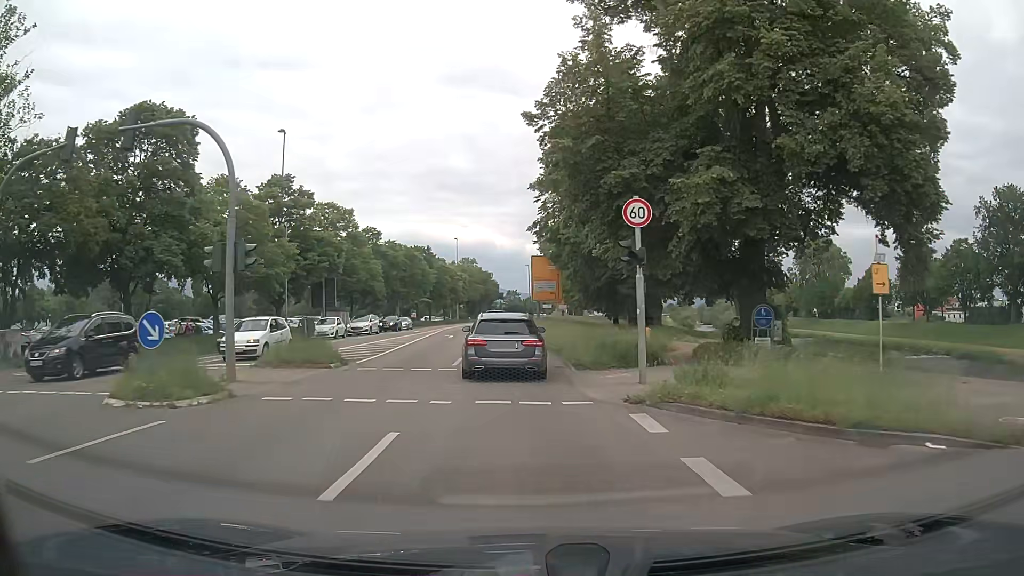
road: primary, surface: asphalt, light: Day
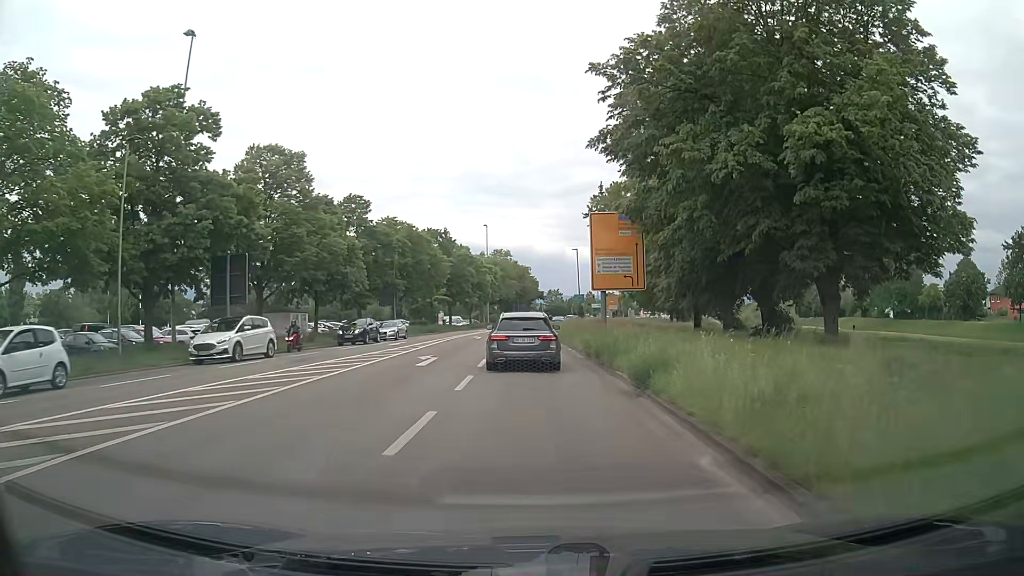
(-1.1, +24.8) m; -4°
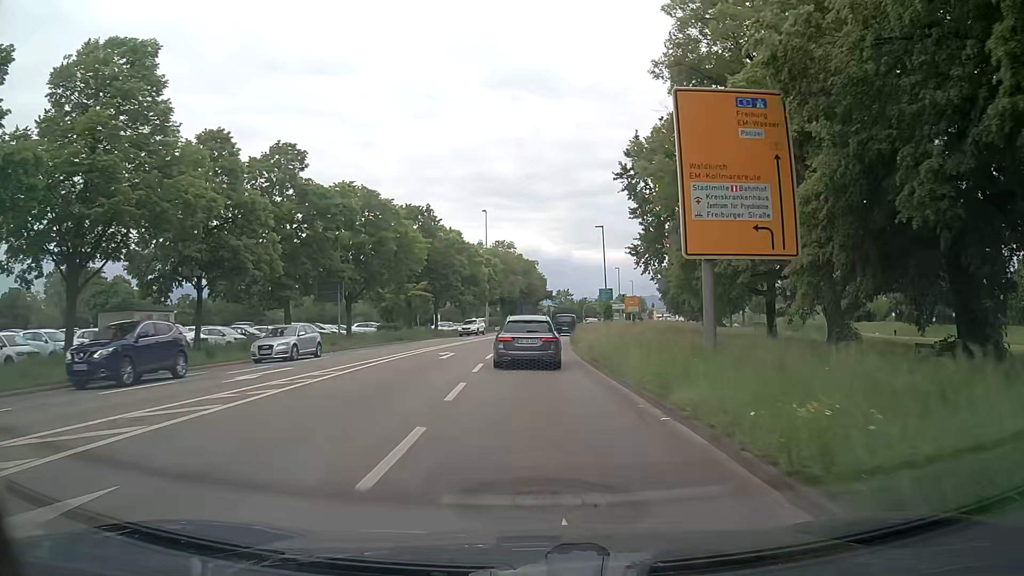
(-0.2, +19.4) m; -1°
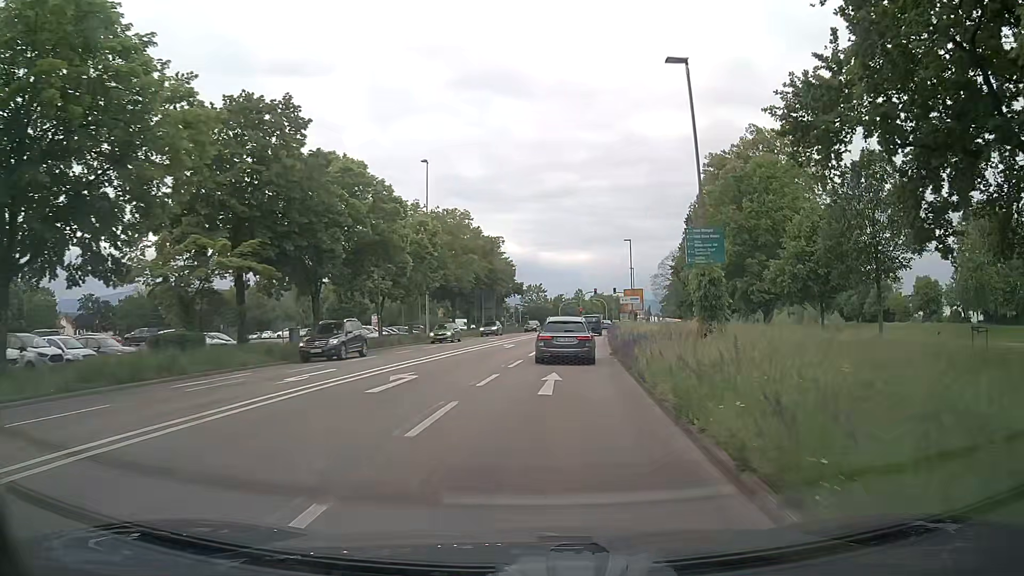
(+0.3, +33.8) m; +3°
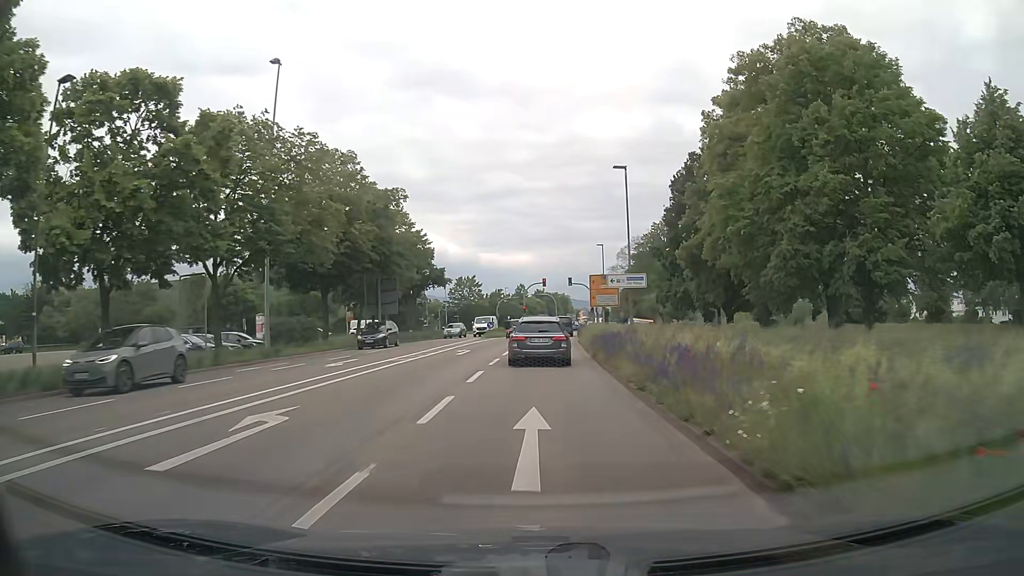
(+1.8, +28.7) m; +6°
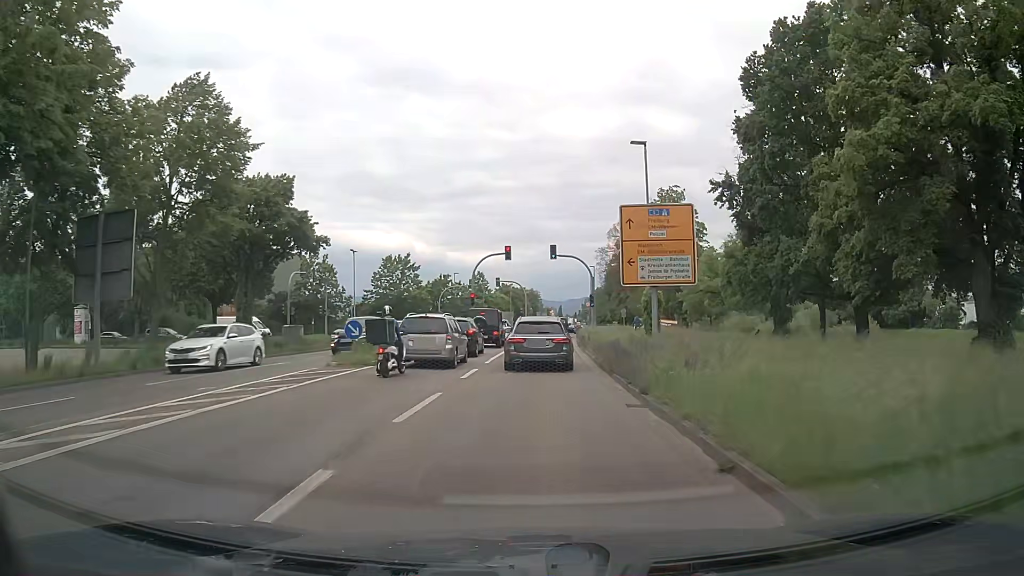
(+0.8, +36.4) m; +3°
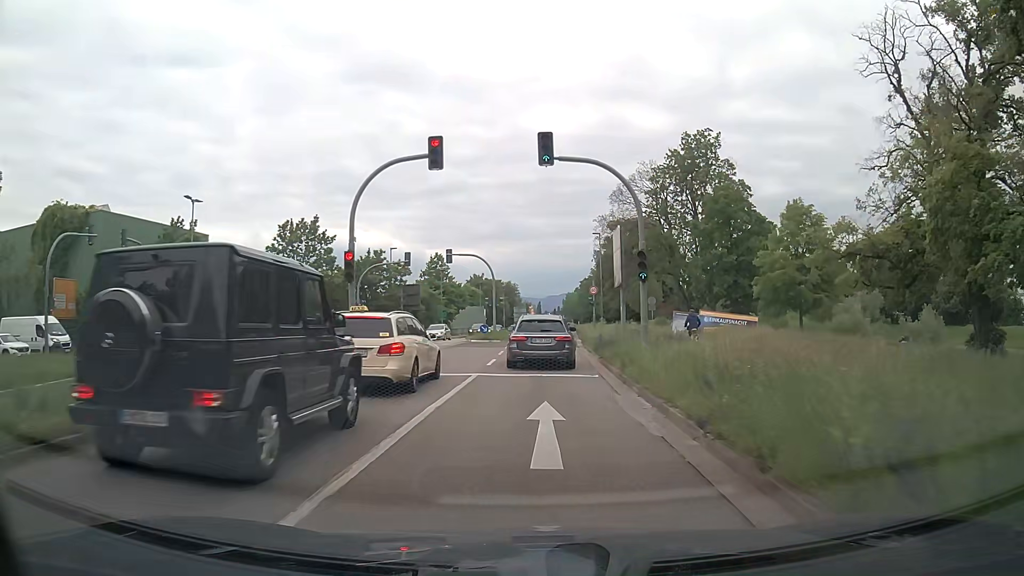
(+0.3, +28.8) m; +2°
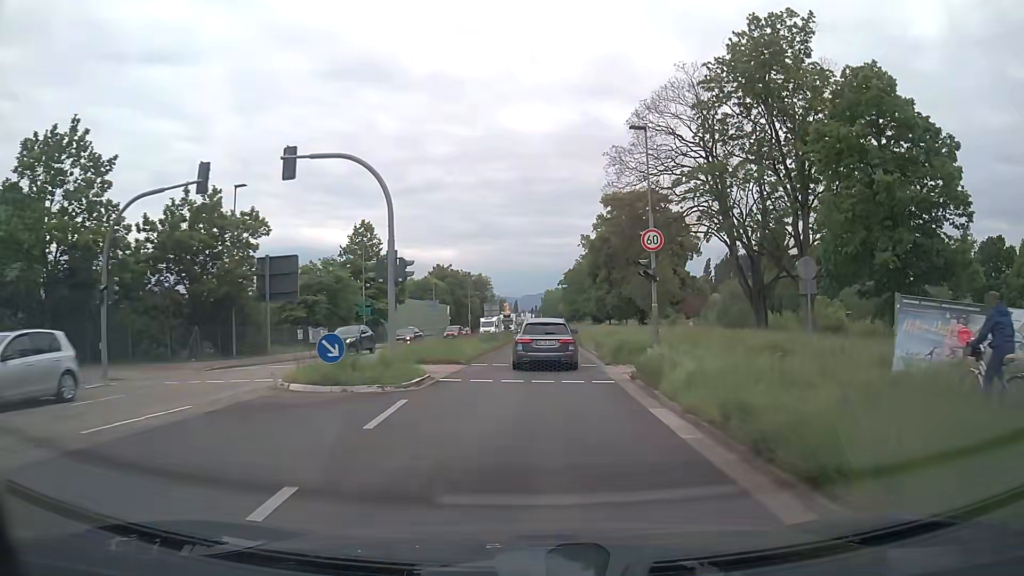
(+0.4, +29.7) m; +1°
(0, +10) (0, +20) (+1, +30) (+1, +40) (+1, +50) (+2, +60) (+2, +70) (+2, +80) (+3, +90) (+3, +100) m
